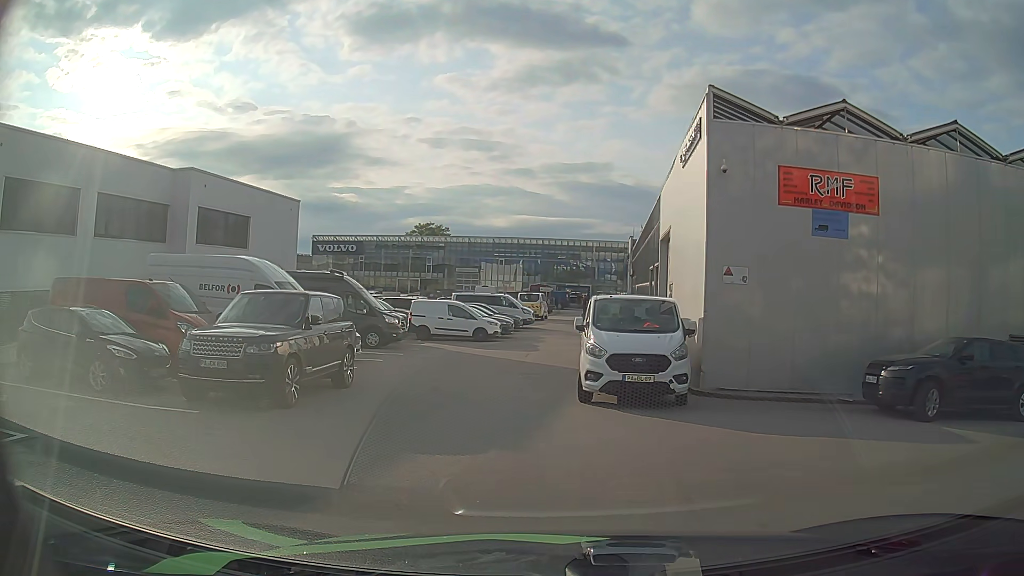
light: Day
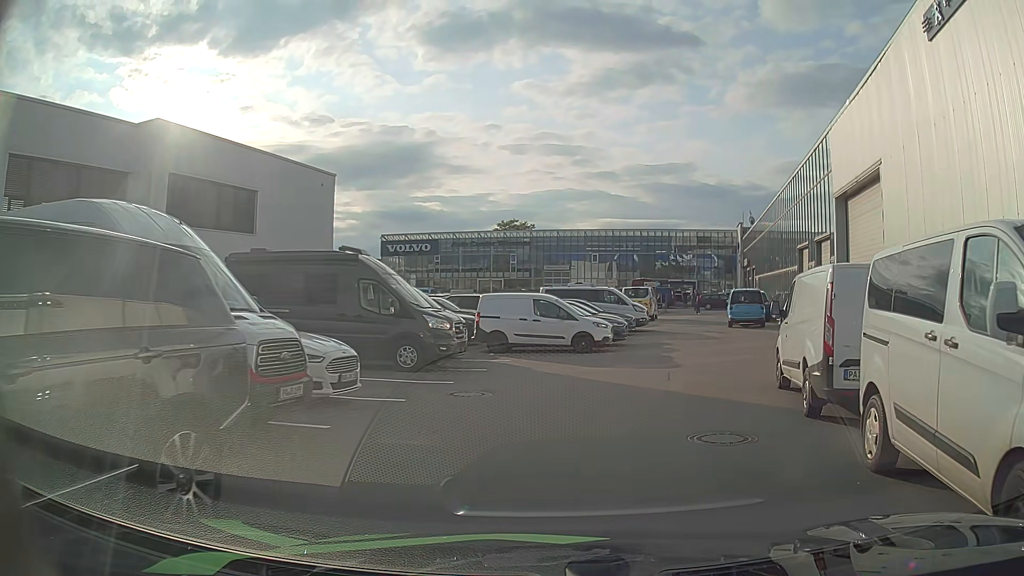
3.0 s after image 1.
(-1.3, +9.6) m; -9°
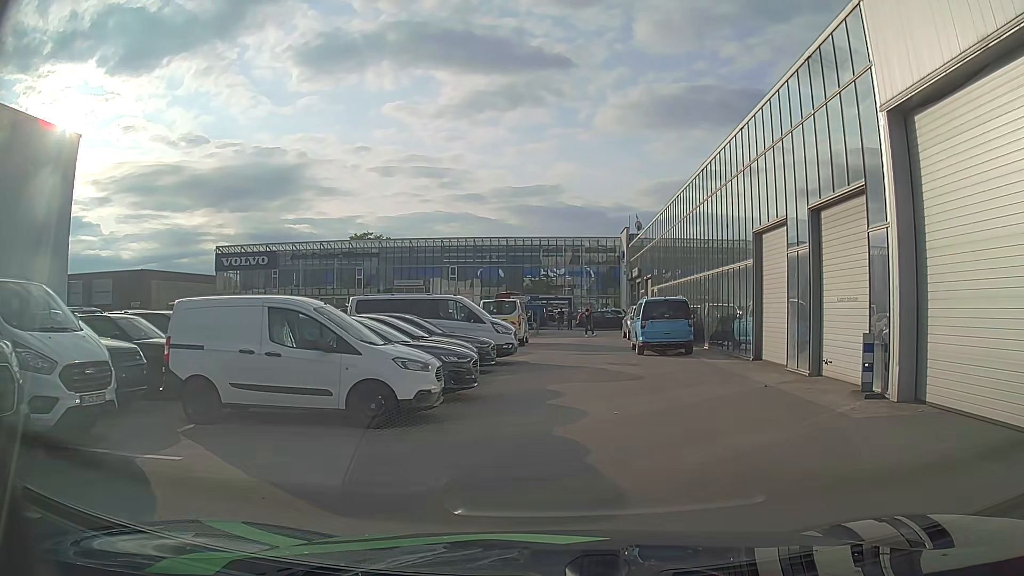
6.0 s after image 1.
(+1.4, +10.8) m; +12°
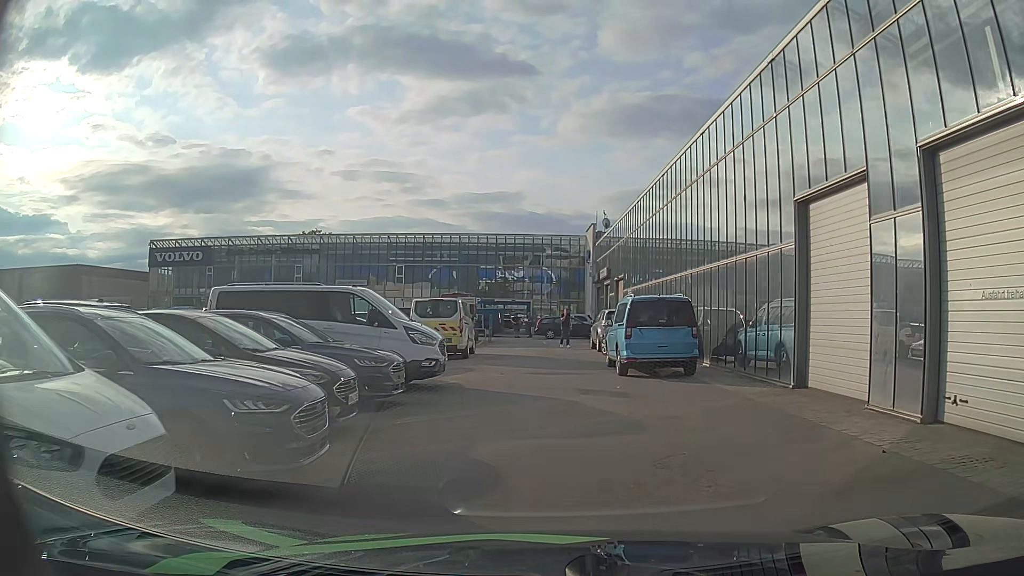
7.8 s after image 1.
(+0.1, +6.3) m; +2°
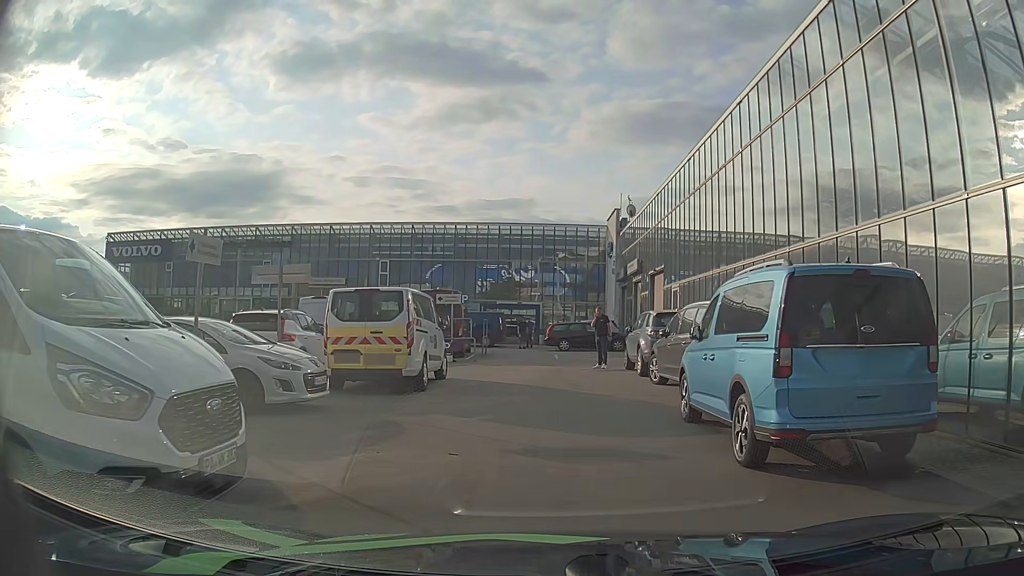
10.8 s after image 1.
(0.0, +9.6) m; 0°
